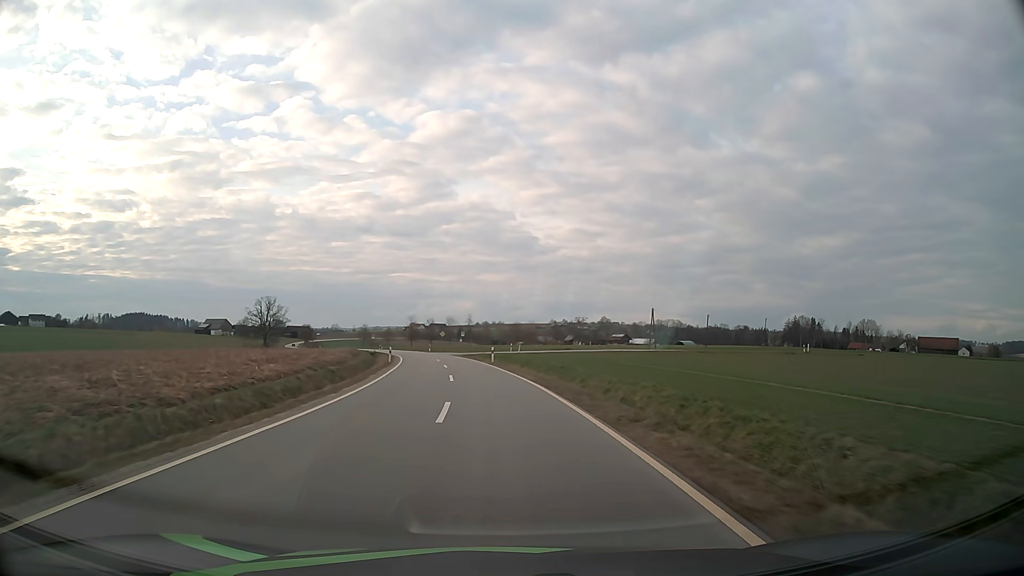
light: Day
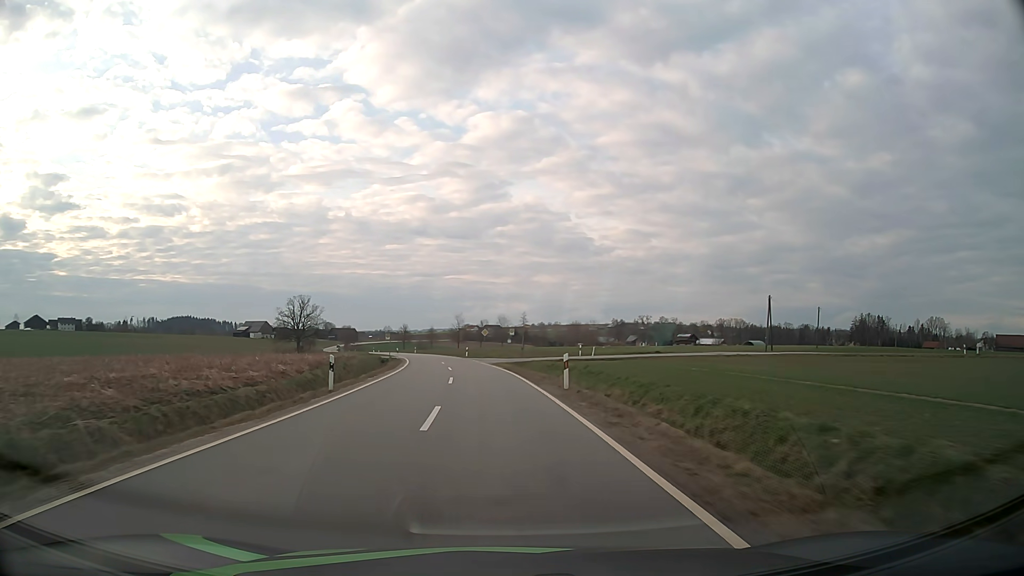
(-1.0, +25.5) m; -5°
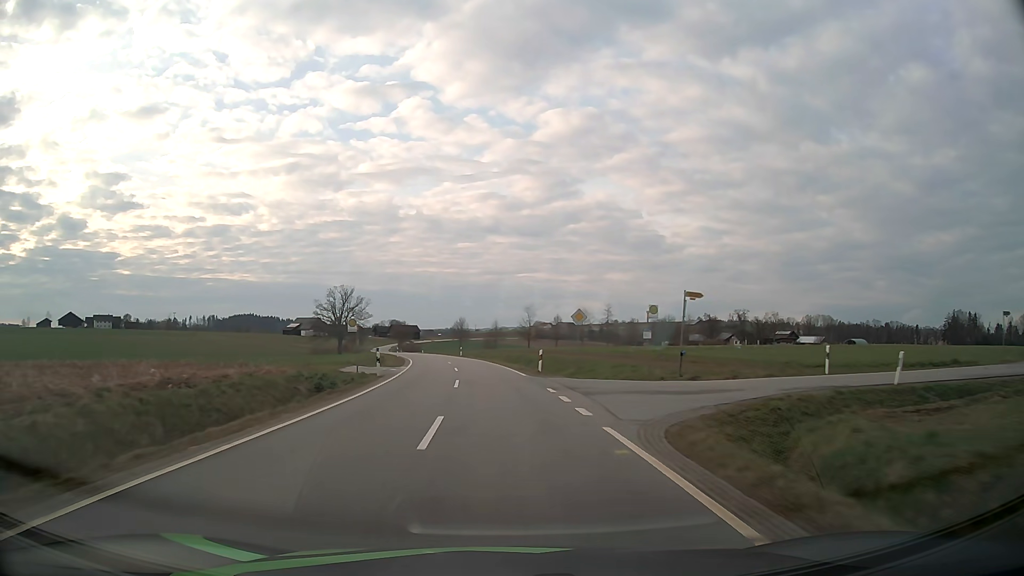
(-2.3, +38.4) m; -6°
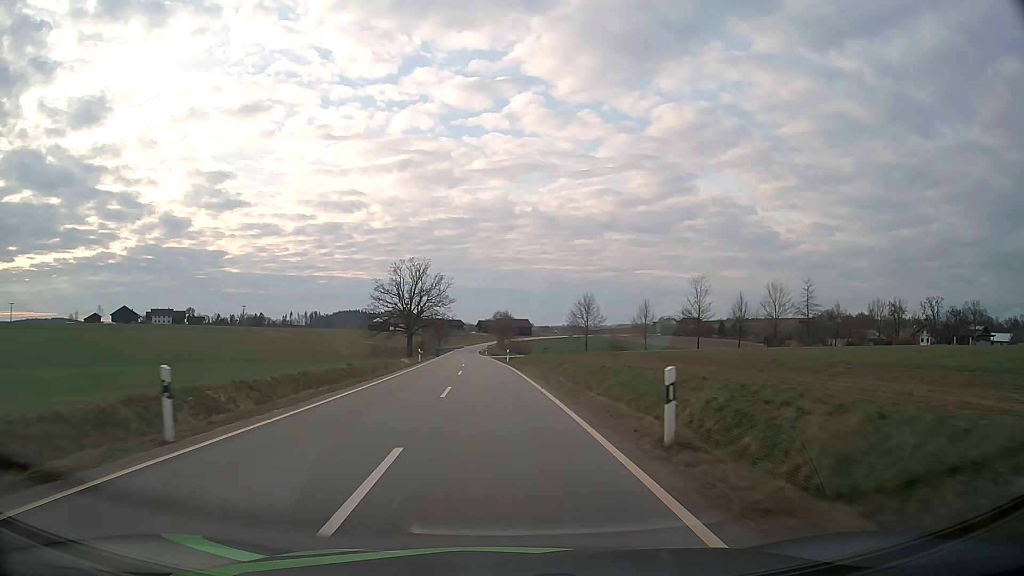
(-5.3, +64.9) m; -10°
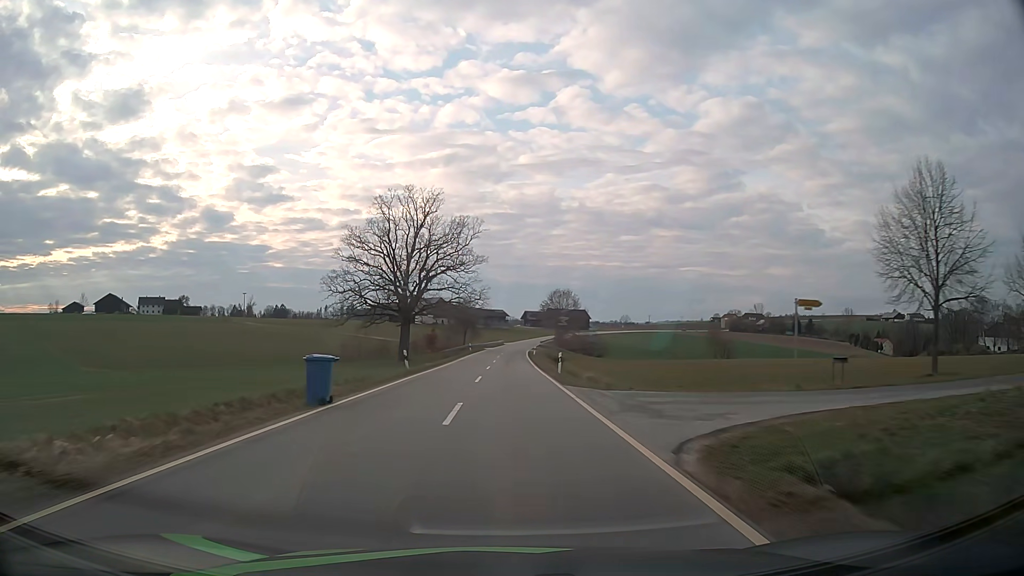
(-3.5, +67.0) m; -4°
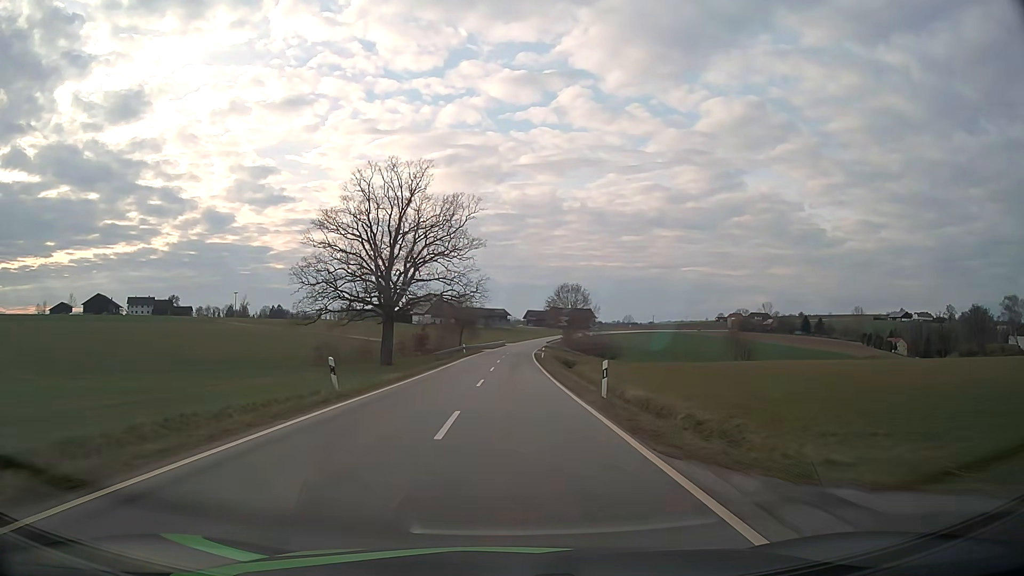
(0.0, +13.7) m; 0°
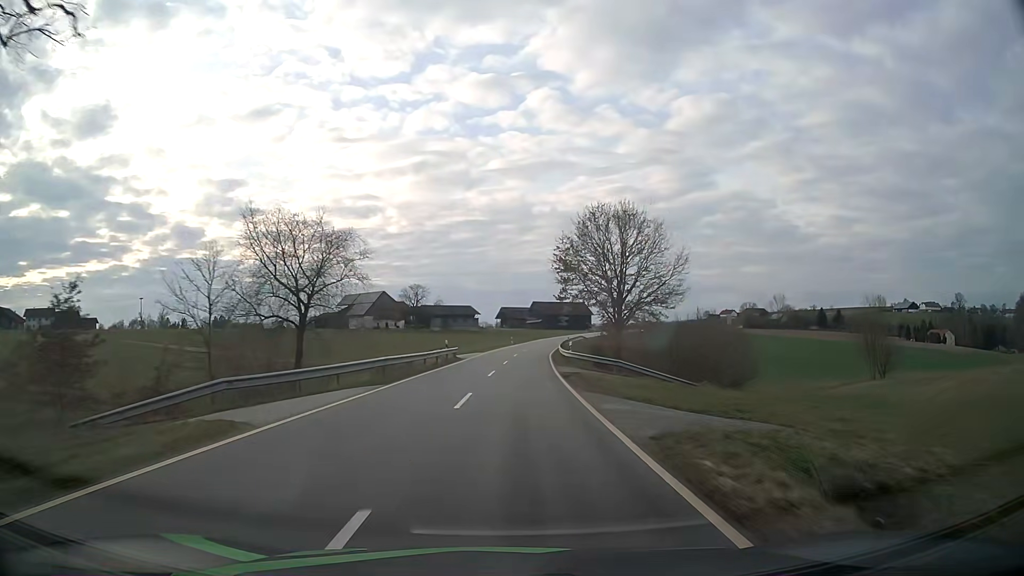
(+1.1, +69.2) m; +2°
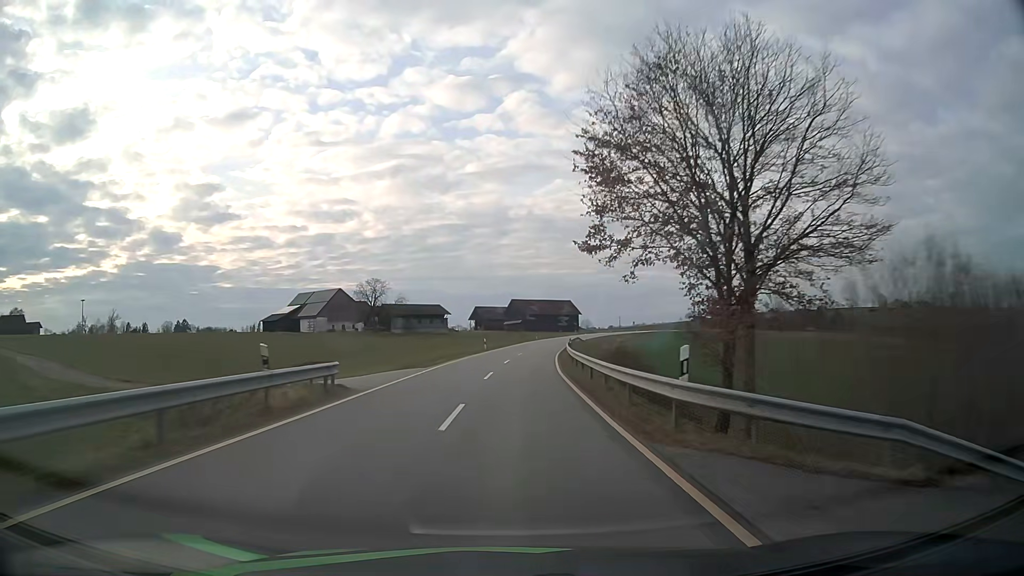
(+0.4, +27.8) m; +2°
(0, +10) (0, +20) (+1, +30) (+1, +40) (+2, +50) (+3, +60) (+4, +70) (+5, +80) (+7, +90) (+9, +99) m
